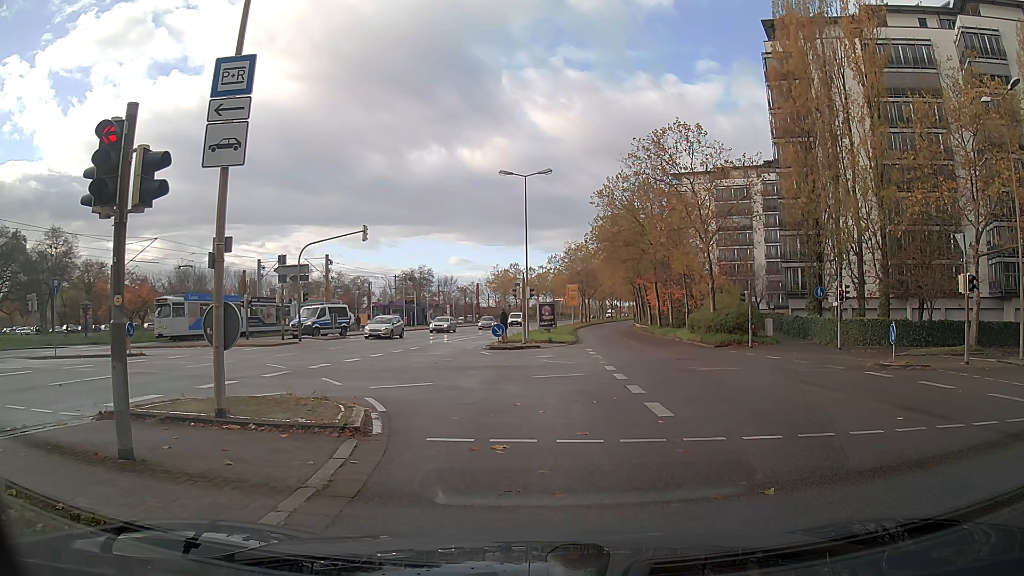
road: secondary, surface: asphalt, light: Day
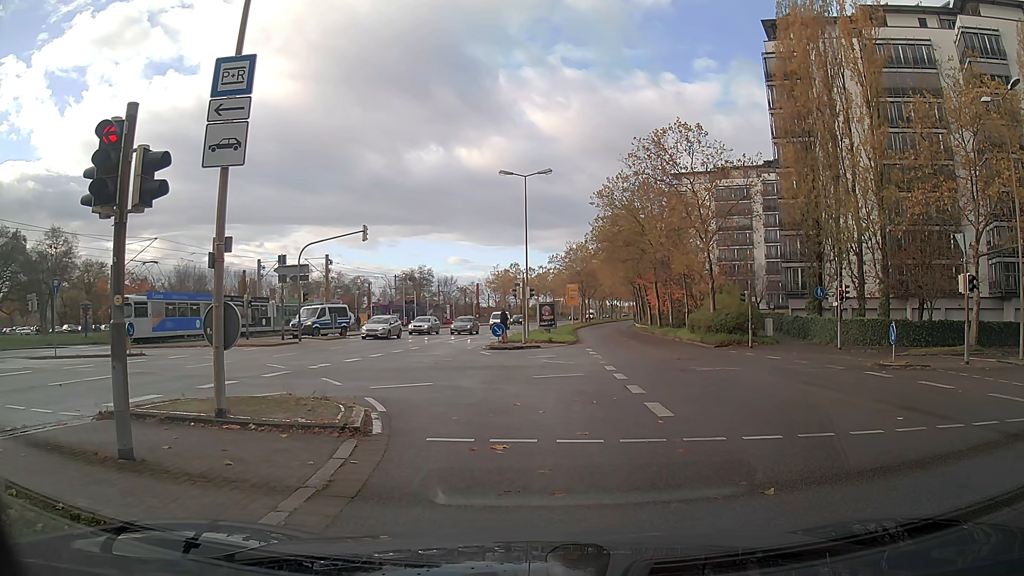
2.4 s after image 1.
(0.0, 0.0) m; 0°
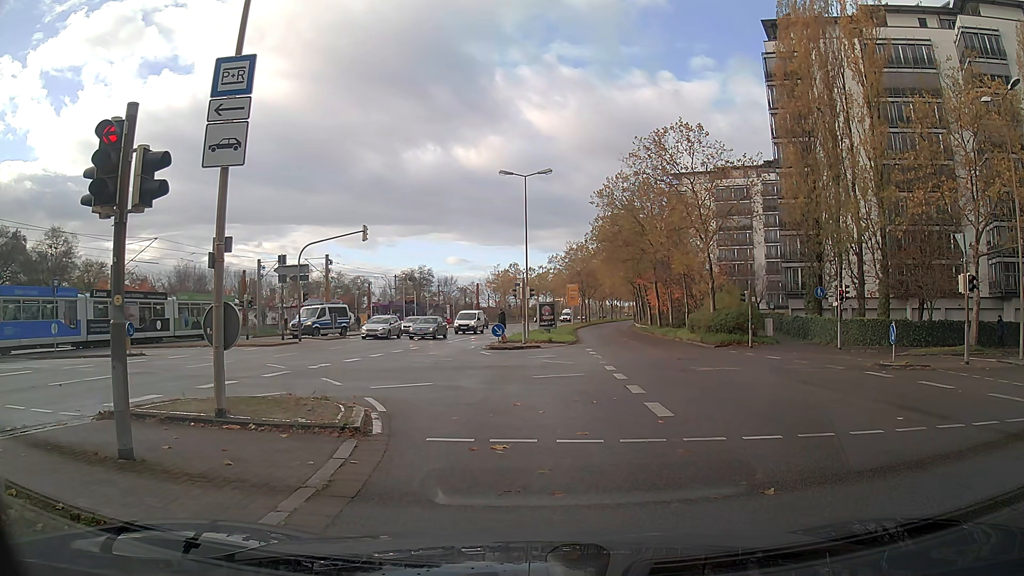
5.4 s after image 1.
(0.0, 0.0) m; 0°
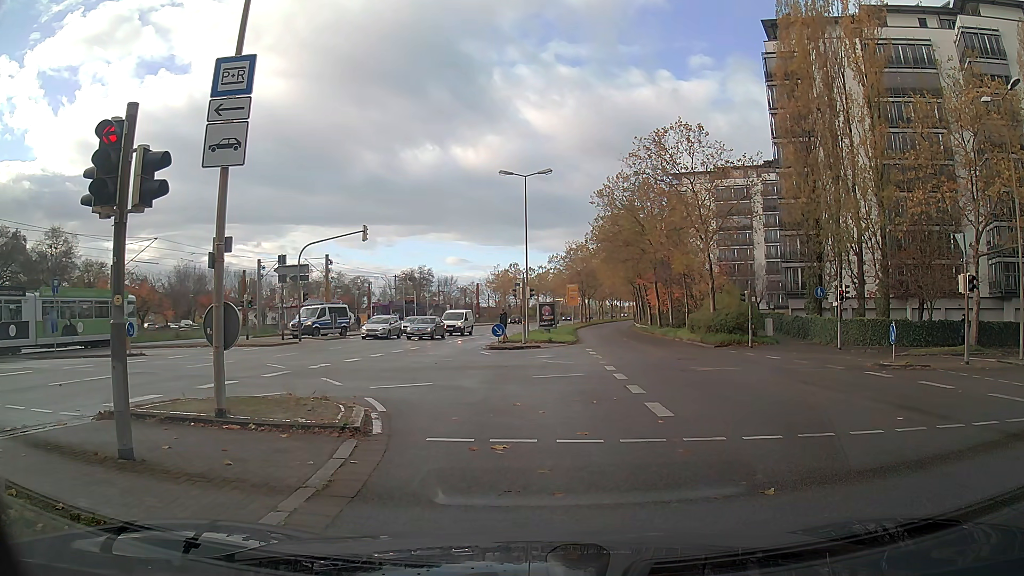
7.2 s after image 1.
(0.0, 0.0) m; 0°
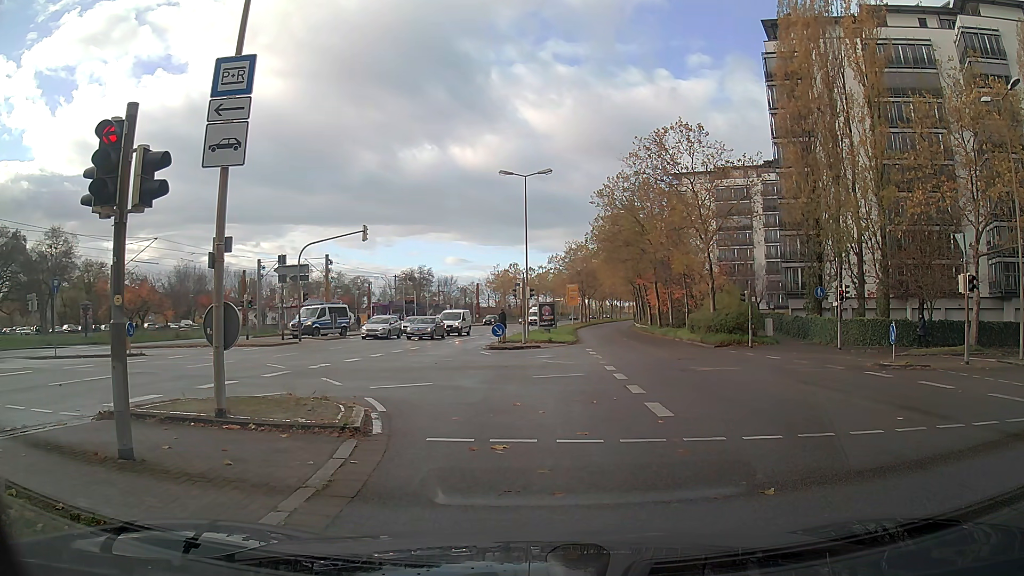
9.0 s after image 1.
(0.0, 0.0) m; 0°
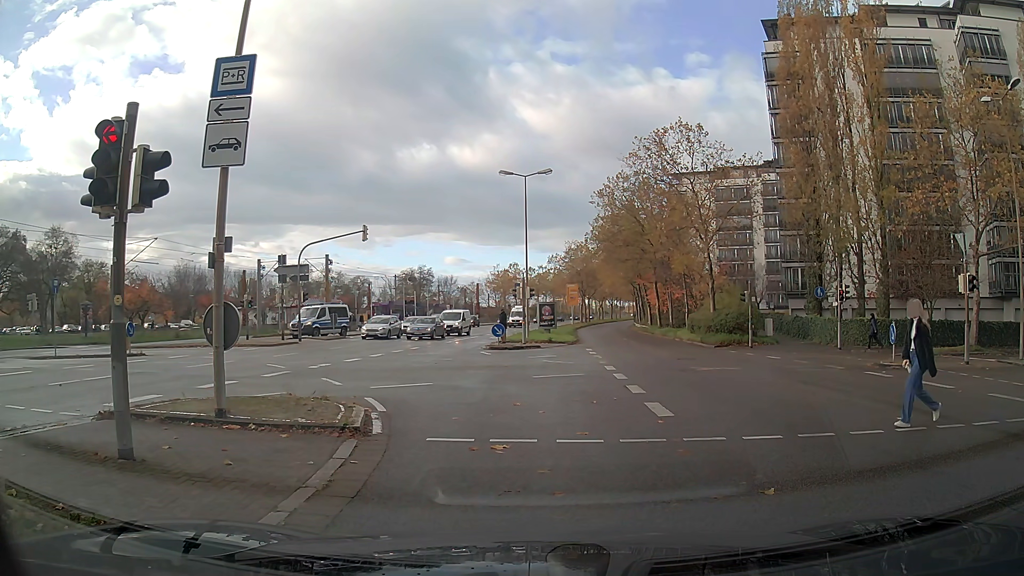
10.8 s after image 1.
(0.0, 0.0) m; 0°
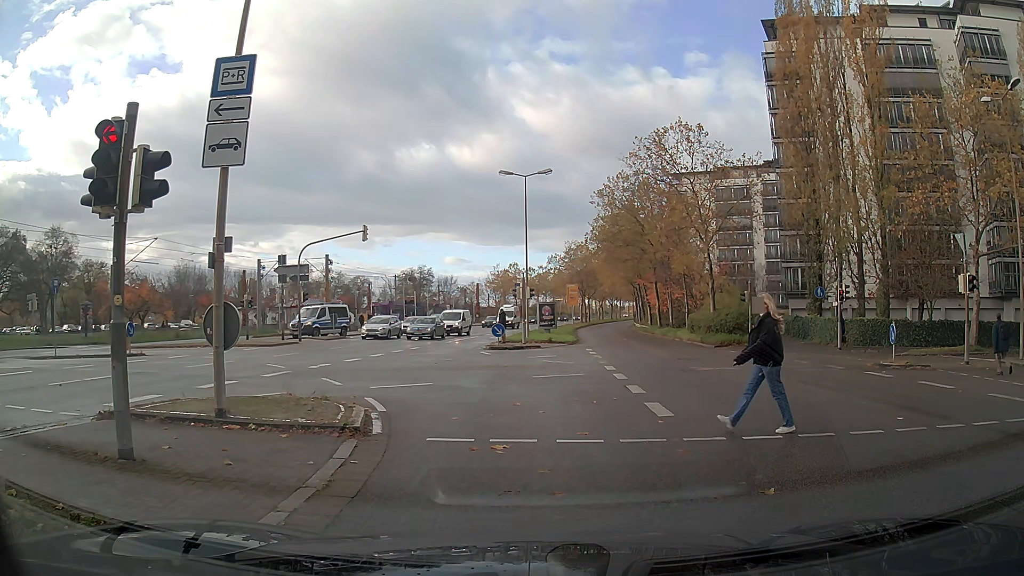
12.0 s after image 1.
(0.0, 0.0) m; 0°
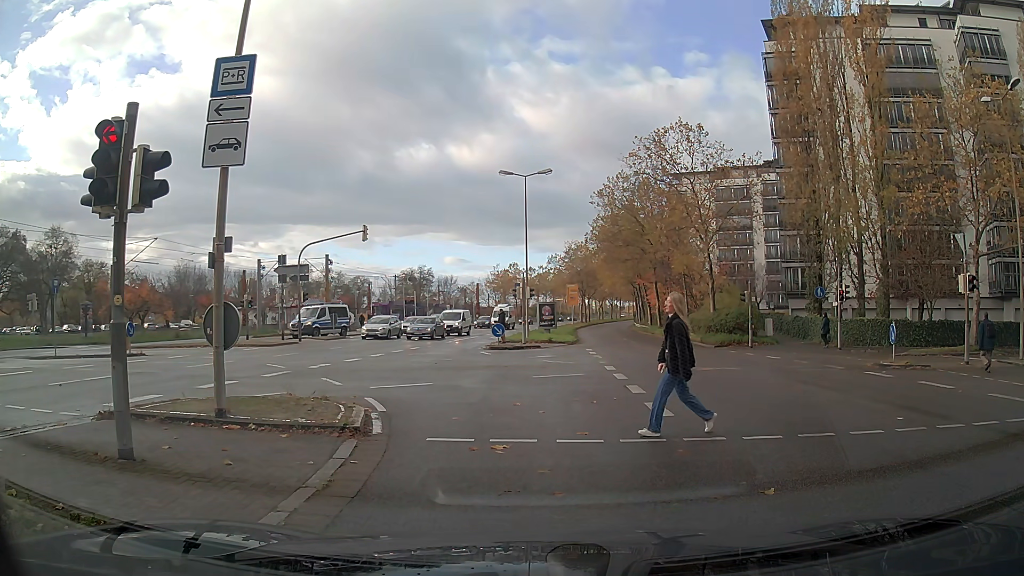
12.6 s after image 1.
(0.0, 0.0) m; 0°
(-1, +10) (-5, +19) (-13, +24) (-23, +26) (-33, +26) (-43, +26) (-53, +26) (-63, +26) (-73, +26) (-83, +26) m
